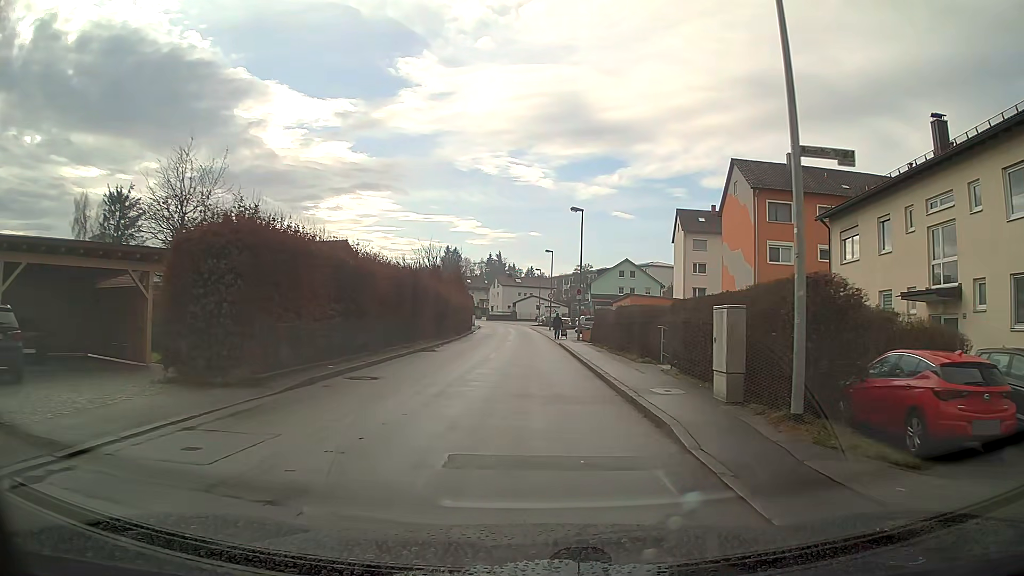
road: unclassified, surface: asphalt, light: Day
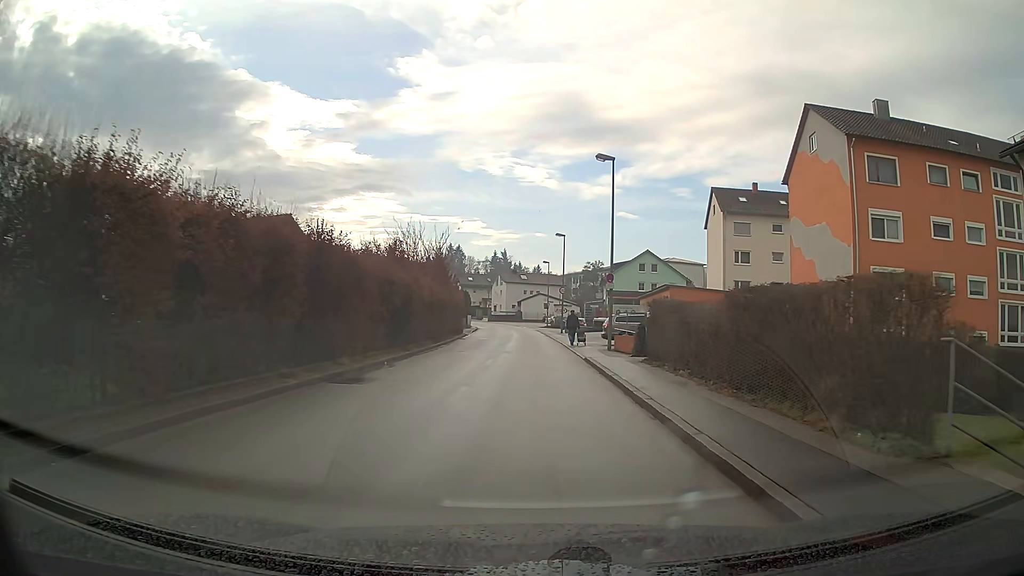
(-0.1, +13.8) m; -1°
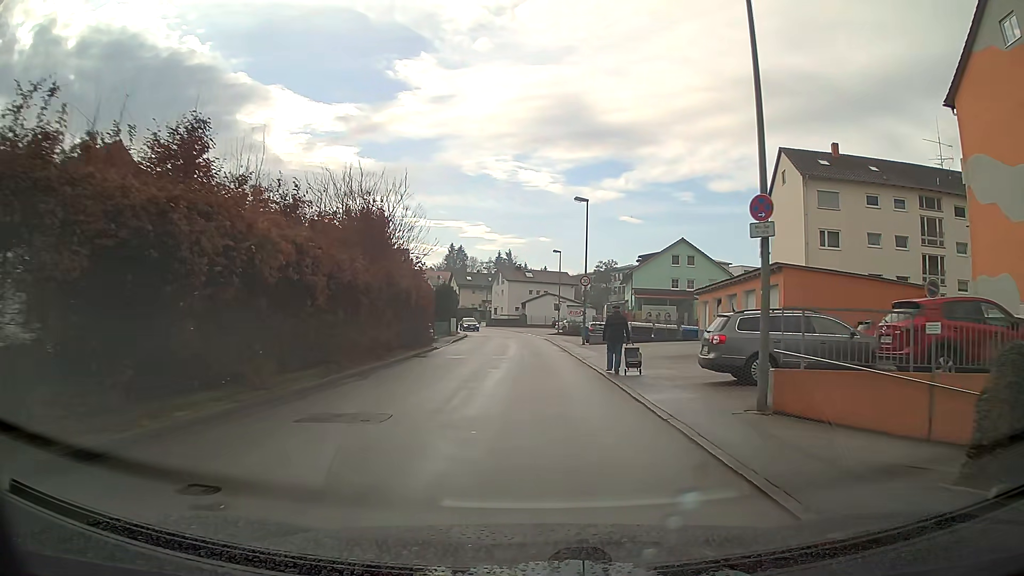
(-0.1, +18.4) m; -1°
(0, +10) (0, +20) (0, +30) (0, +40) (0, +50) (-1, +60) (-3, +70) (-5, +80) (-8, +89) (-11, +99) m
